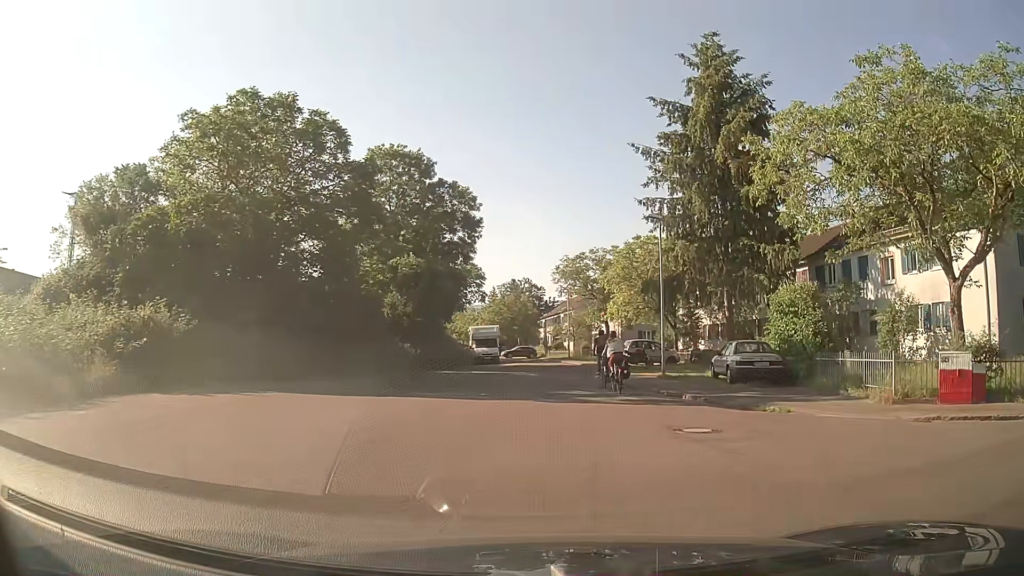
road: residential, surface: asphalt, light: Day
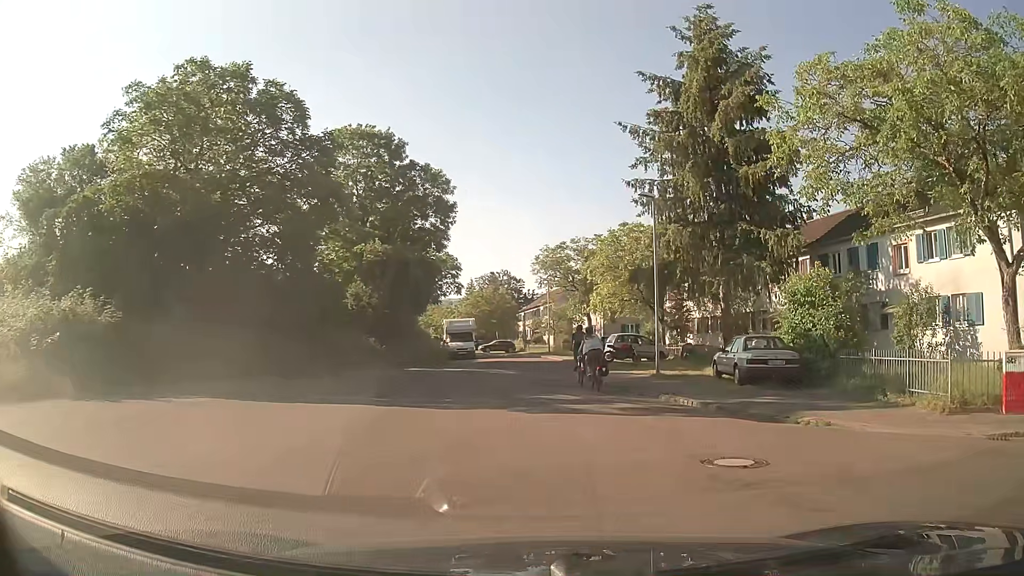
(+0.1, +3.1) m; +3°
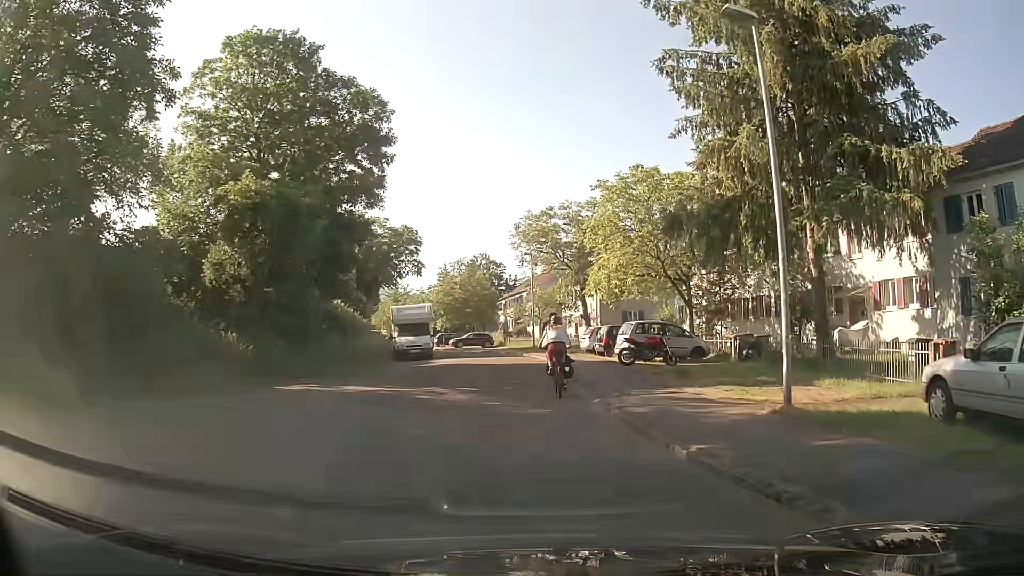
(0.0, +13.2) m; 0°
(0, +10) (0, +20) (-1, +30) (-3, +40) (-5, +49) (-9, +59) (-13, +68) (-17, +77) (-20, +87) (-24, +96) m
